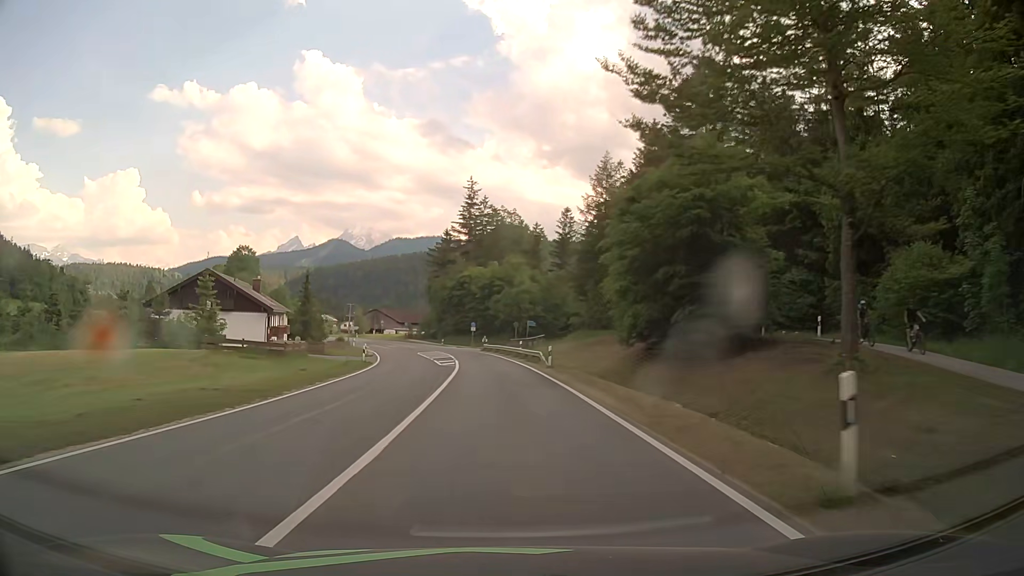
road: primary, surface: asphalt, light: Day
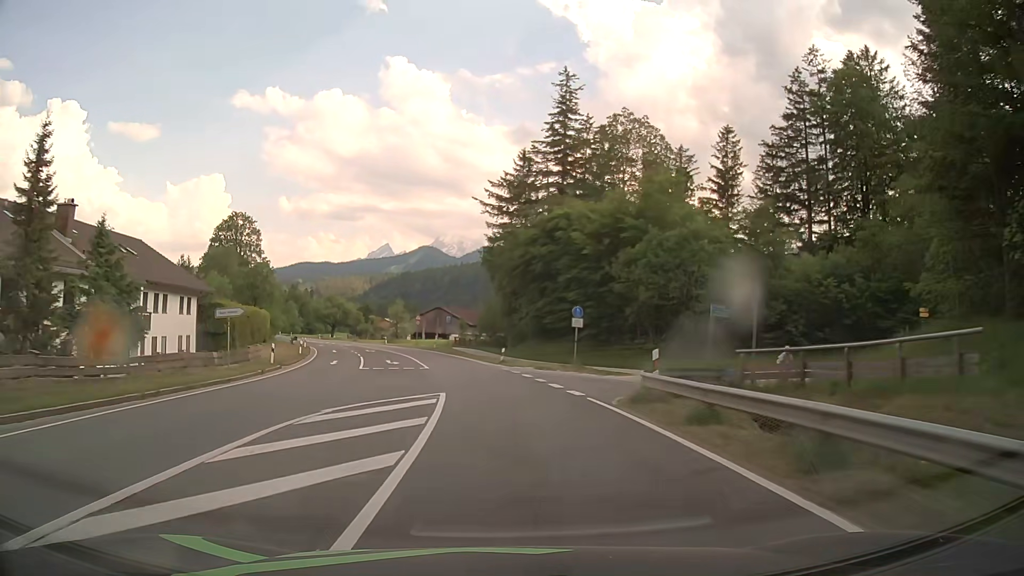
(-2.9, +53.6) m; -8°
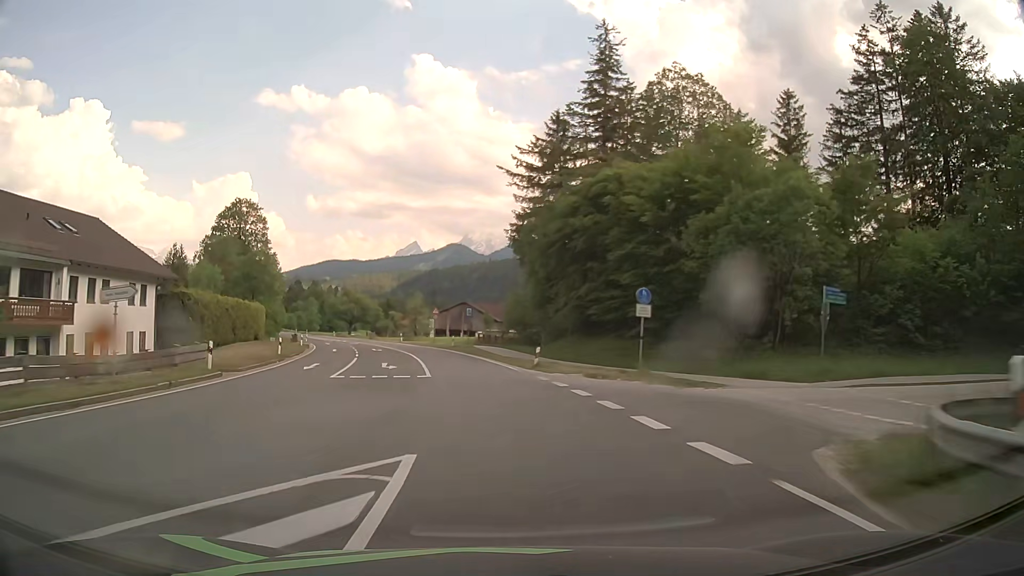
(-0.2, +10.7) m; -2°
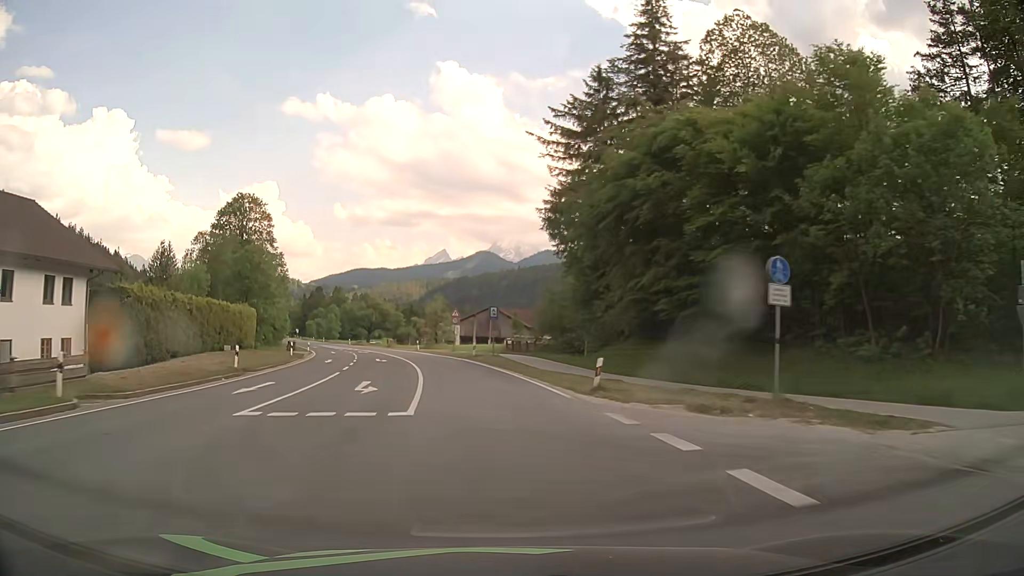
(-0.2, +10.7) m; -2°
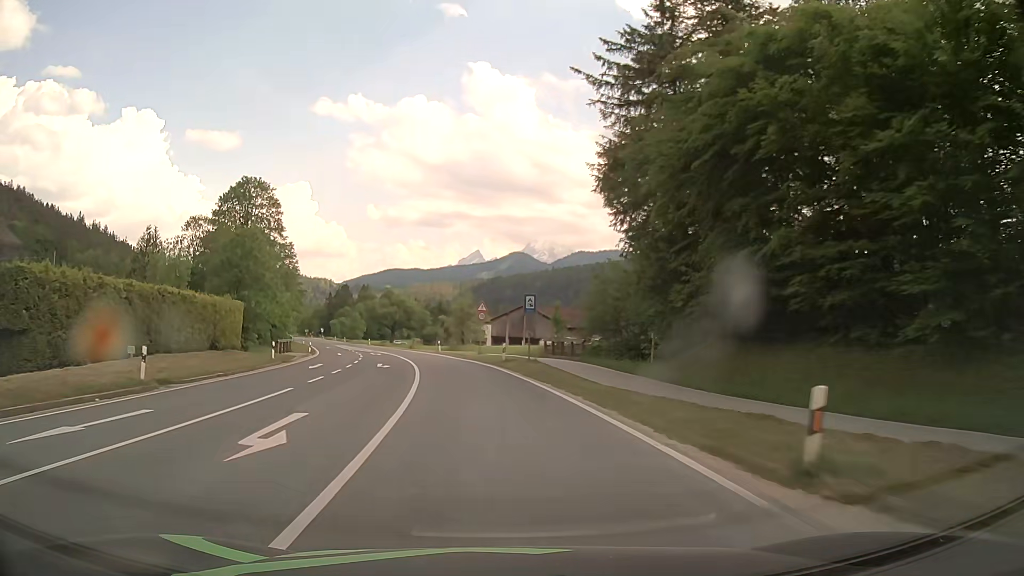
(-0.2, +10.7) m; -3°
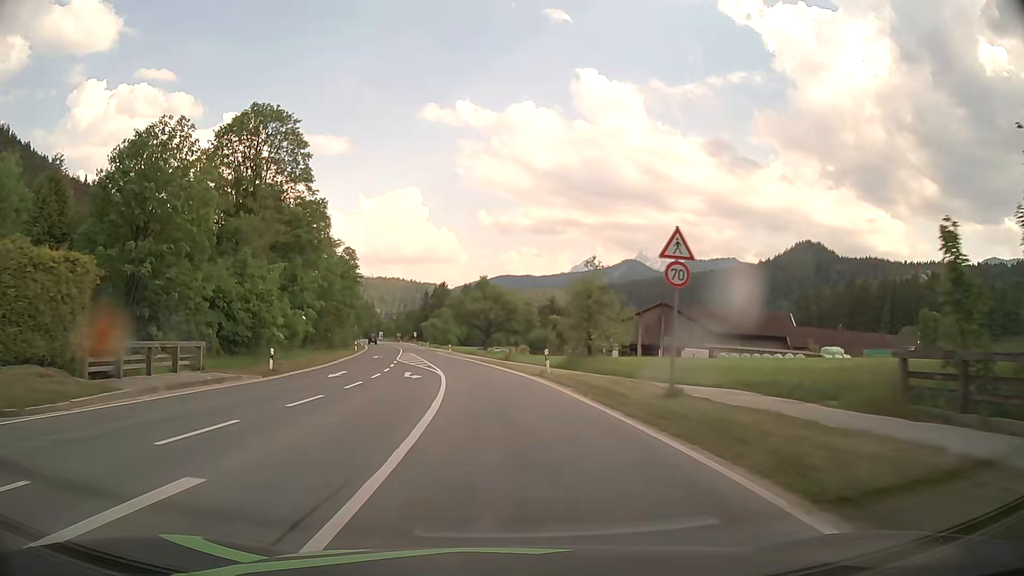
(-2.8, +31.9) m; -10°
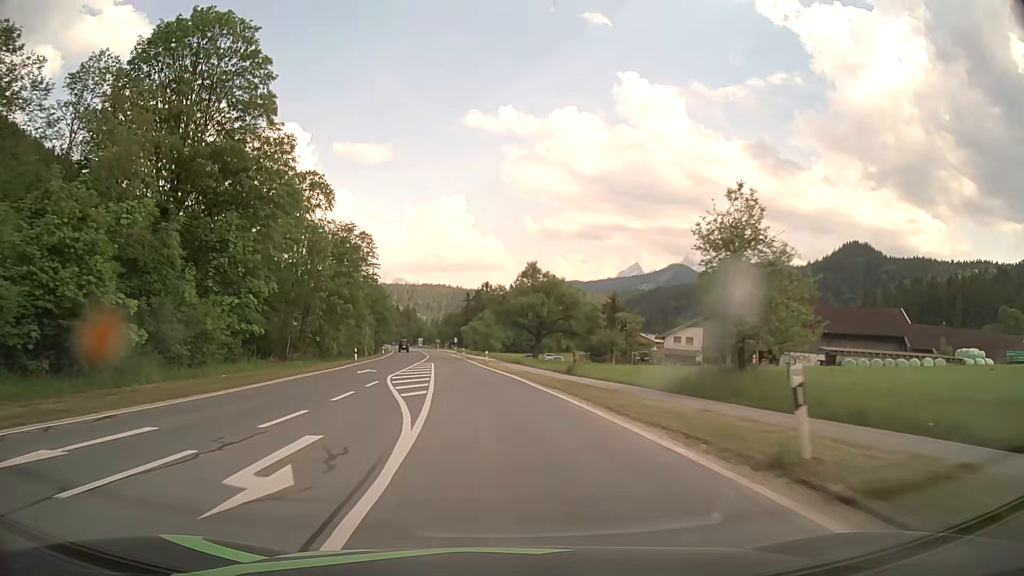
(-0.7, +21.5) m; -4°
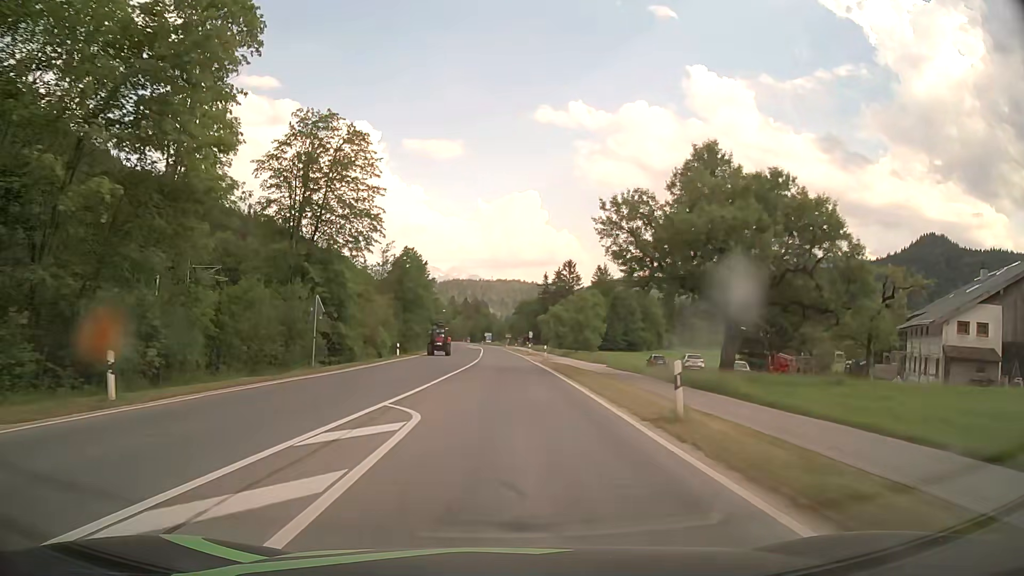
(-2.9, +43.0) m; -6°
(0, +10) (0, +20) (0, +30) (0, +40) (0, +50) (-1, +60) (-1, +70) (-1, +80) (-1, +90) (-2, +100) m
